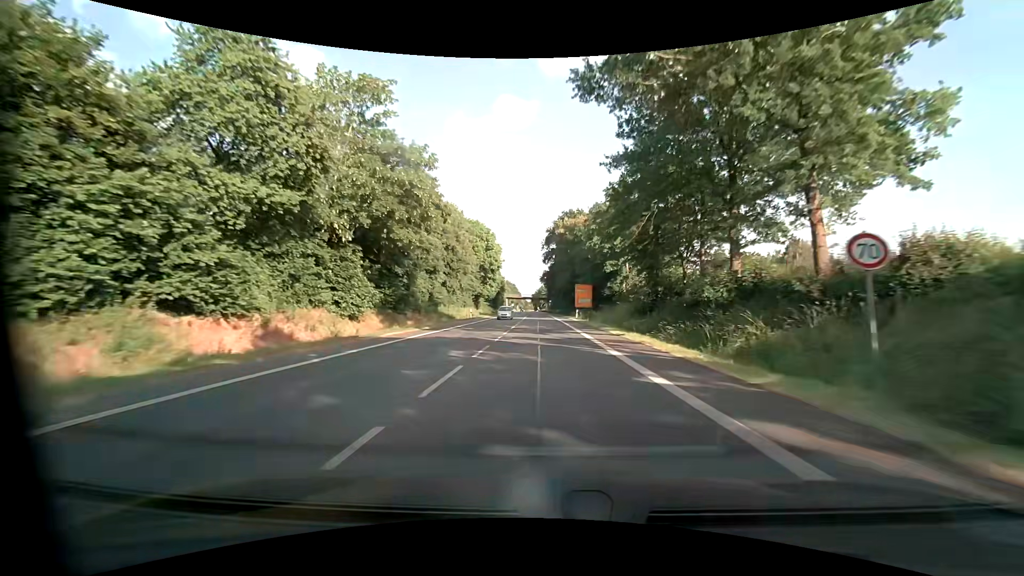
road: primary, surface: asphalt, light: Day
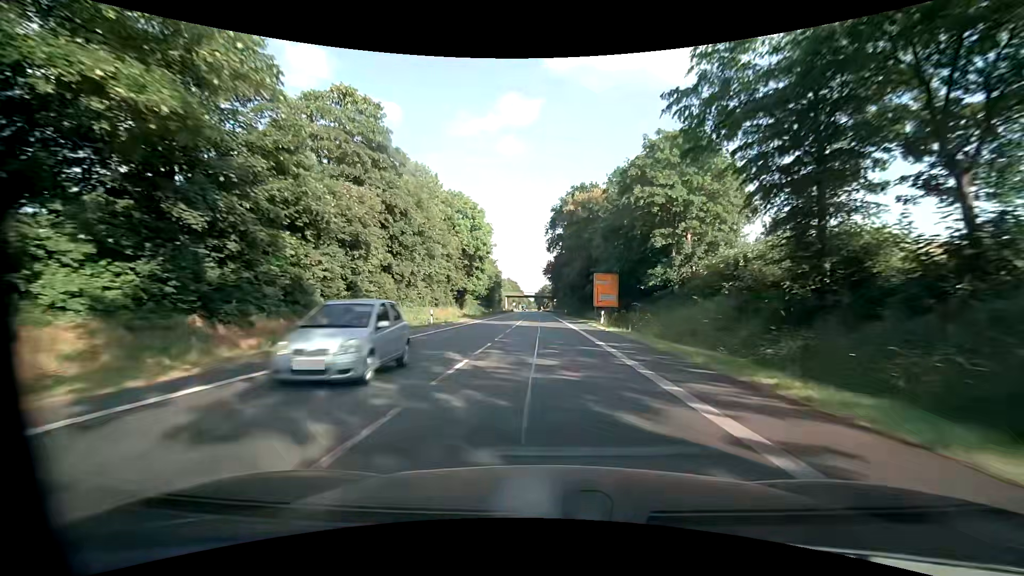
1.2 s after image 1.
(0.0, +22.7) m; 0°
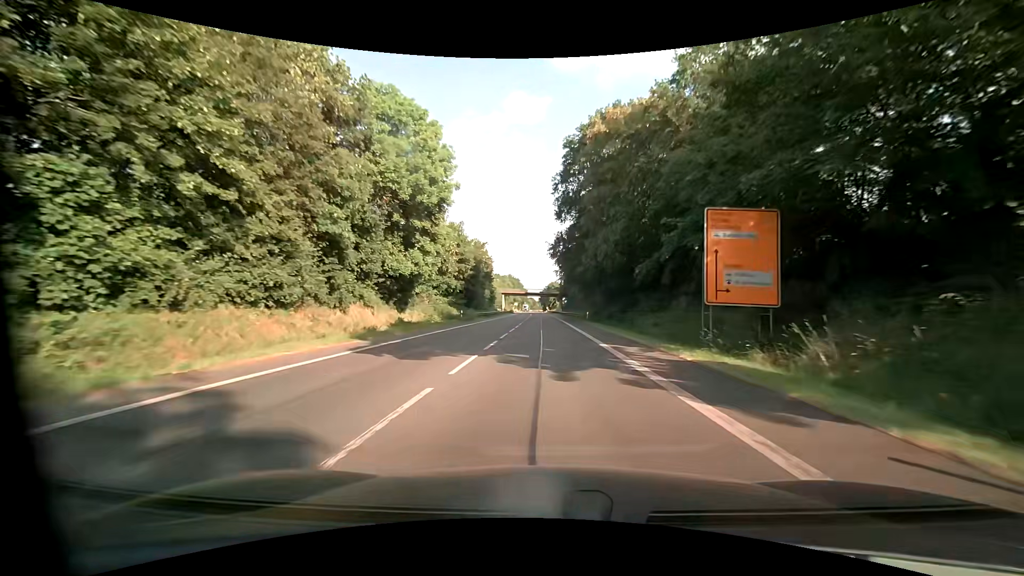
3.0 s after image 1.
(-0.3, +34.0) m; -1°
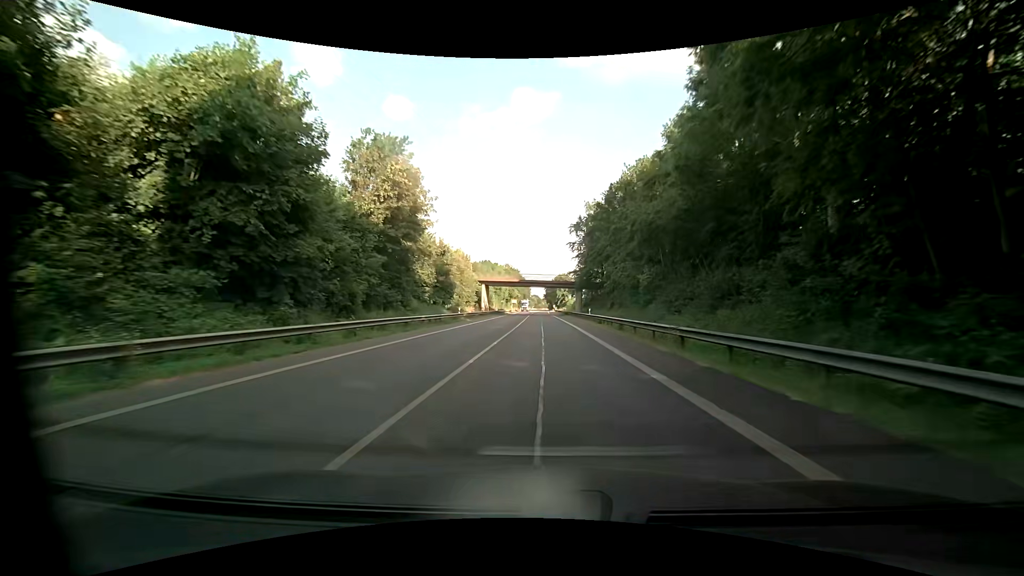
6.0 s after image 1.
(-0.2, +56.7) m; -1°
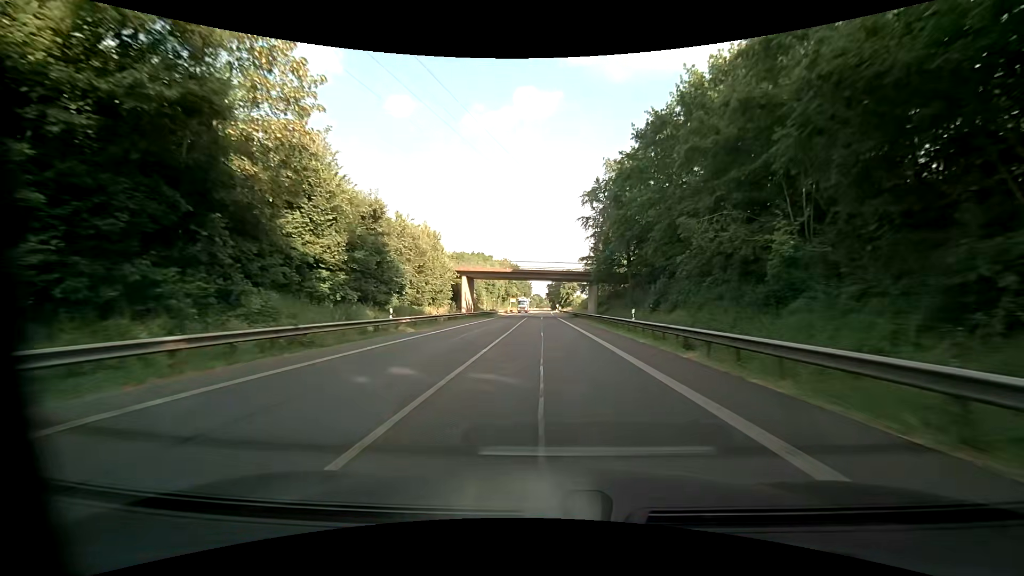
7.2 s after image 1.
(0.0, +22.7) m; 0°
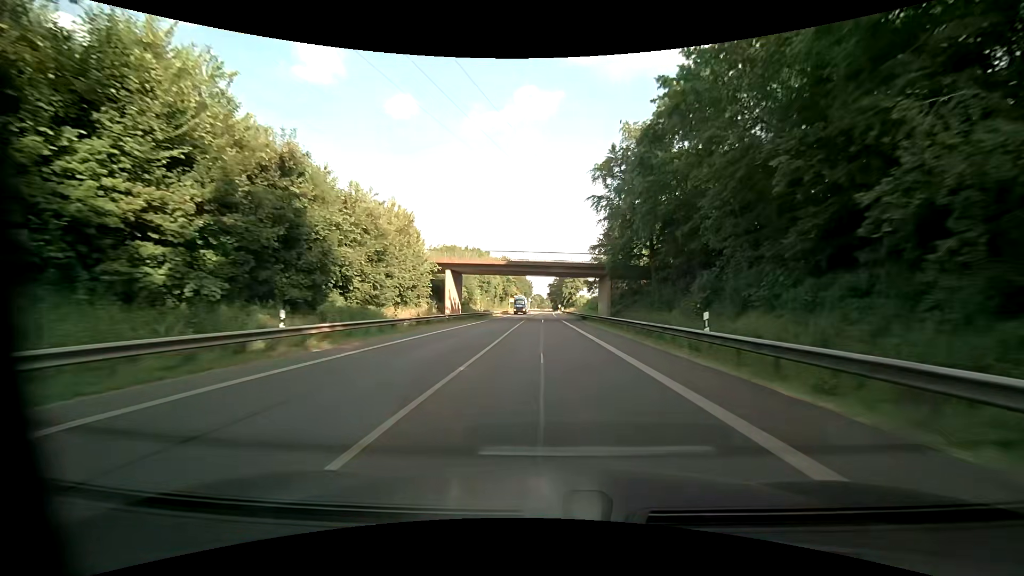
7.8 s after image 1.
(0.0, +11.3) m; -1°
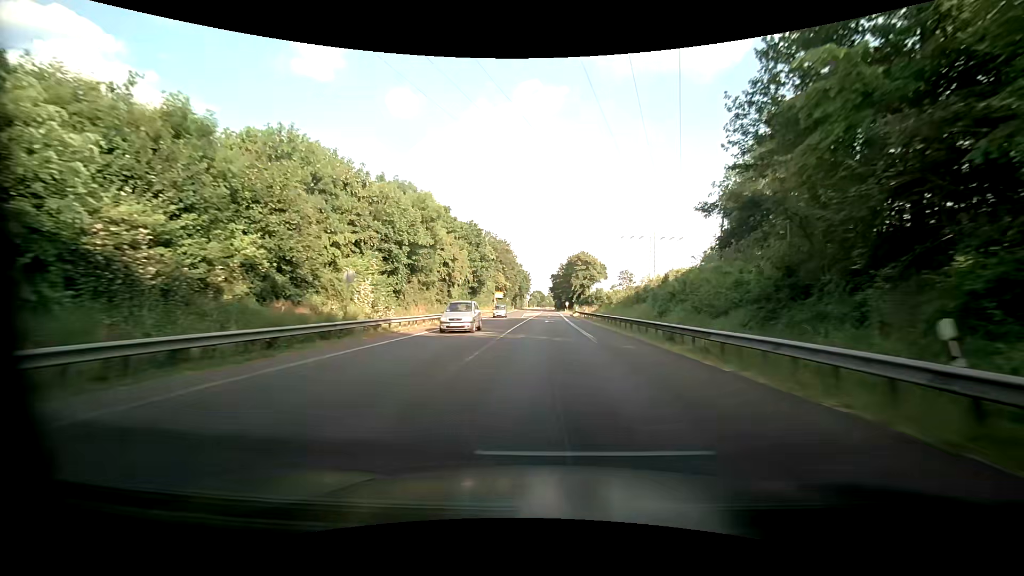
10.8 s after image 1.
(+0.3, +56.6) m; +1°
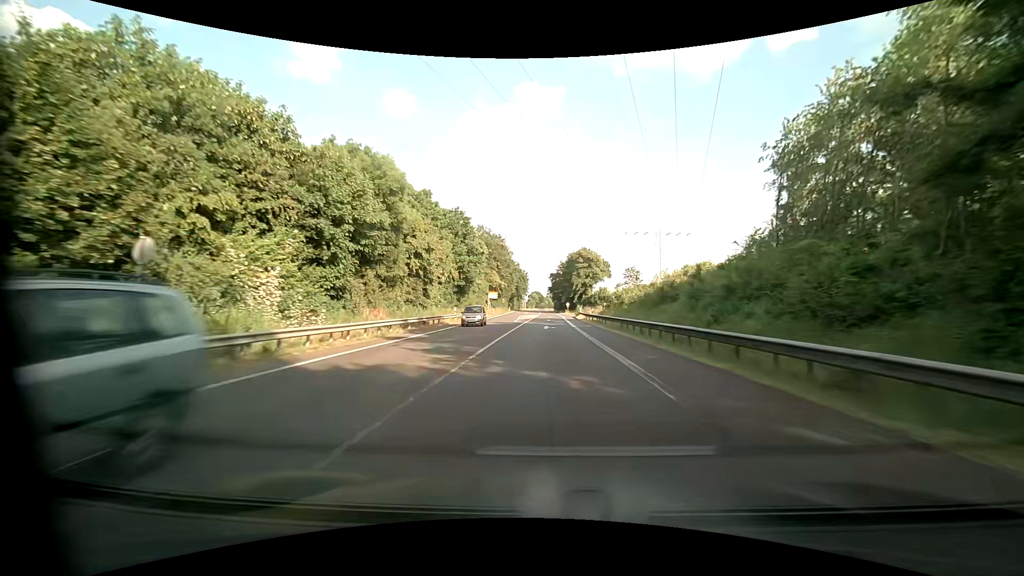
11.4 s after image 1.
(0.0, +11.3) m; 0°
(0, +10) (0, +20) (0, +30) (0, +40) (0, +50) (0, +60) (0, +70) (0, +80) (0, +90) (0, +100) m
